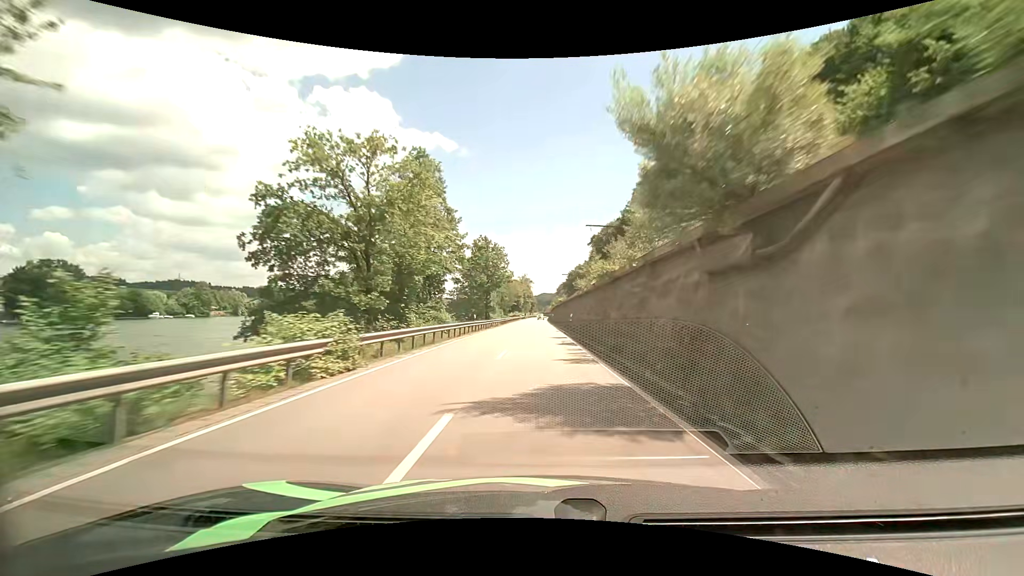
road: primary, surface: asphalt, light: Day
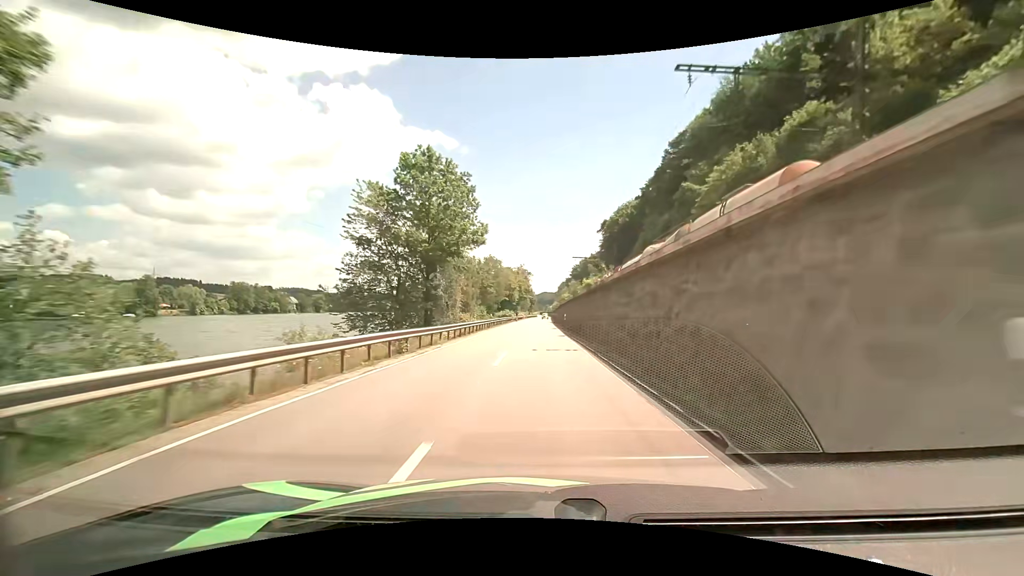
(-0.2, +37.3) m; -1°
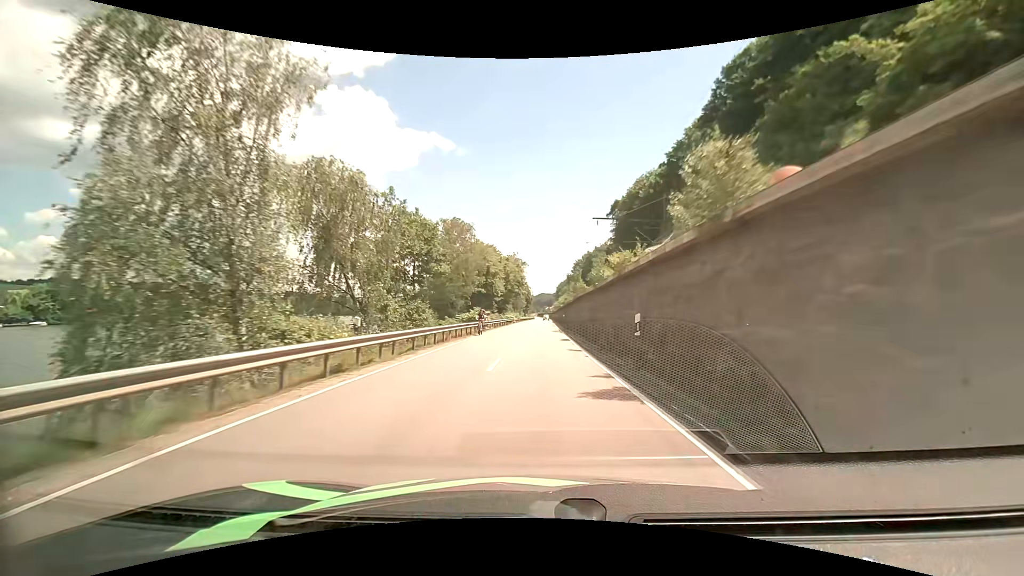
(+0.3, +37.2) m; +1°
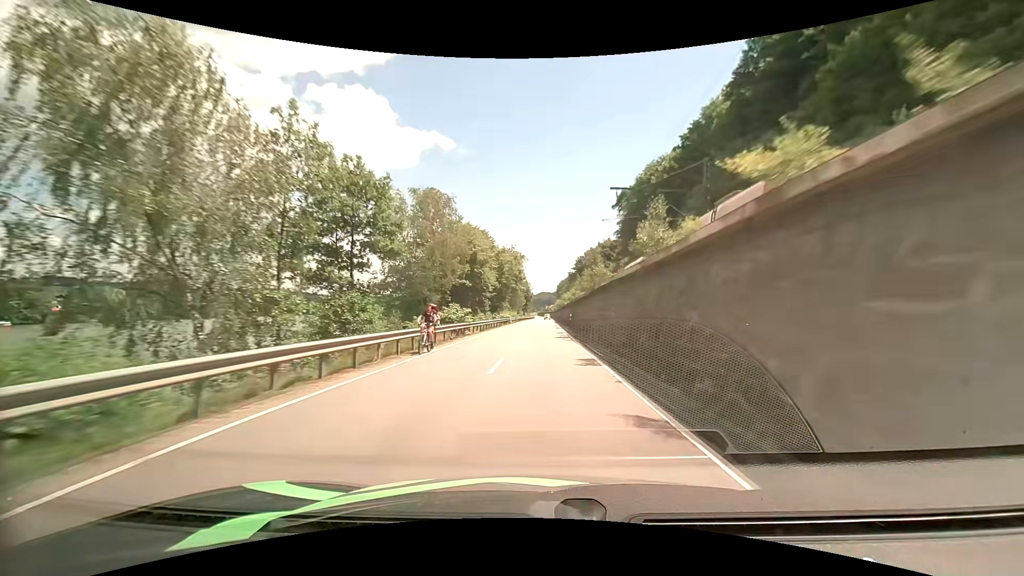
(-0.1, +12.4) m; 0°
(0, +10) (0, +20) (0, +30) (0, +40) (+1, +50) (+1, +60) (+1, +70) (+1, +80) (+2, +90) (+2, +100) m
